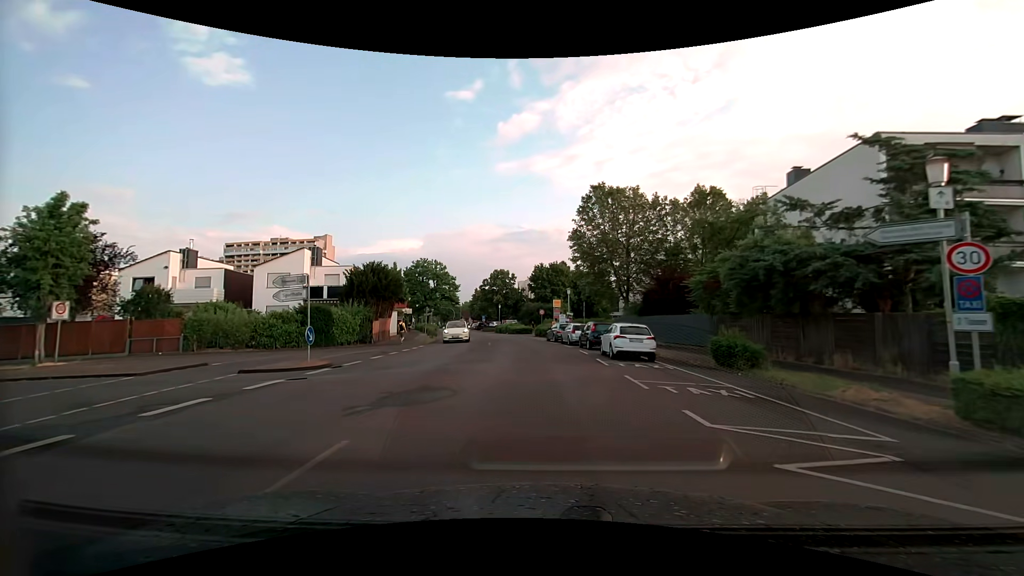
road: tertiary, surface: asphalt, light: Day
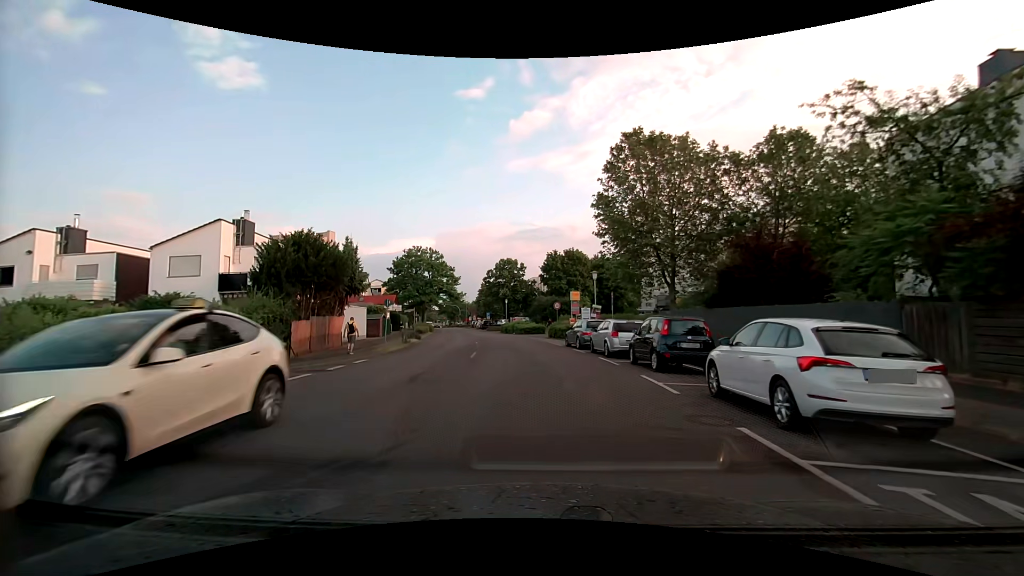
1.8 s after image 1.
(-0.3, +13.5) m; -2°
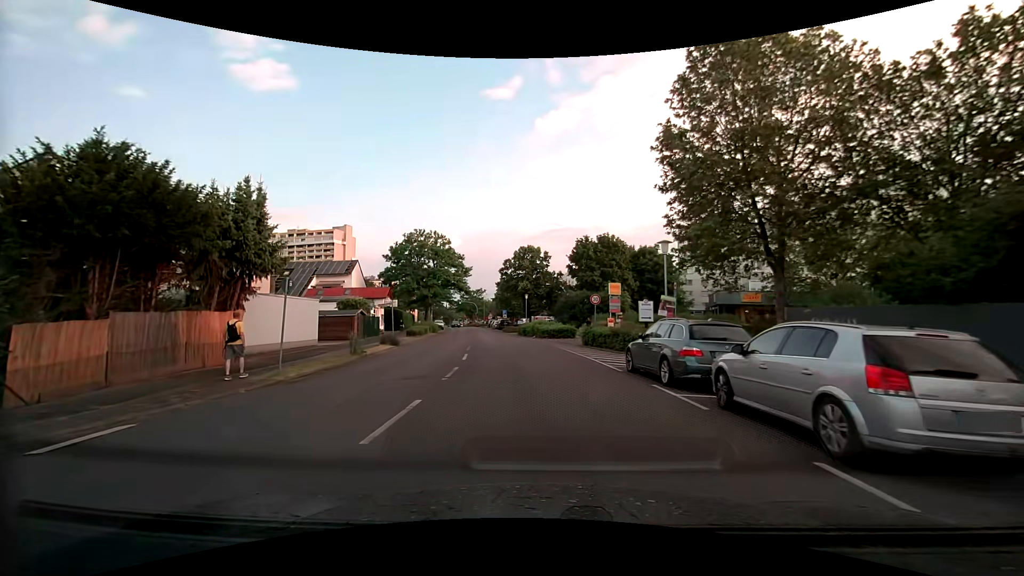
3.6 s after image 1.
(-0.3, +13.4) m; -3°
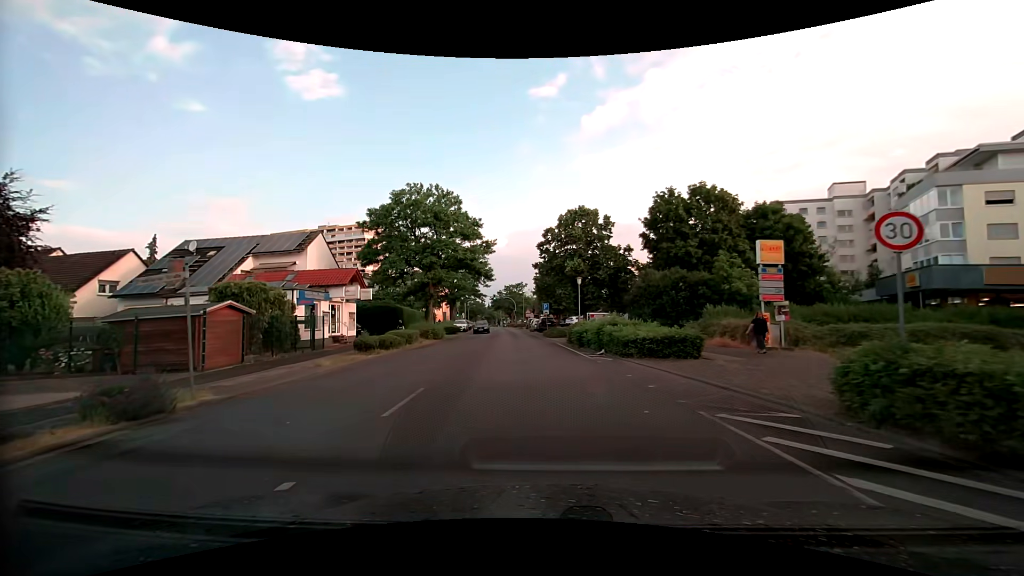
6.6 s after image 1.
(-1.0, +22.3) m; -5°
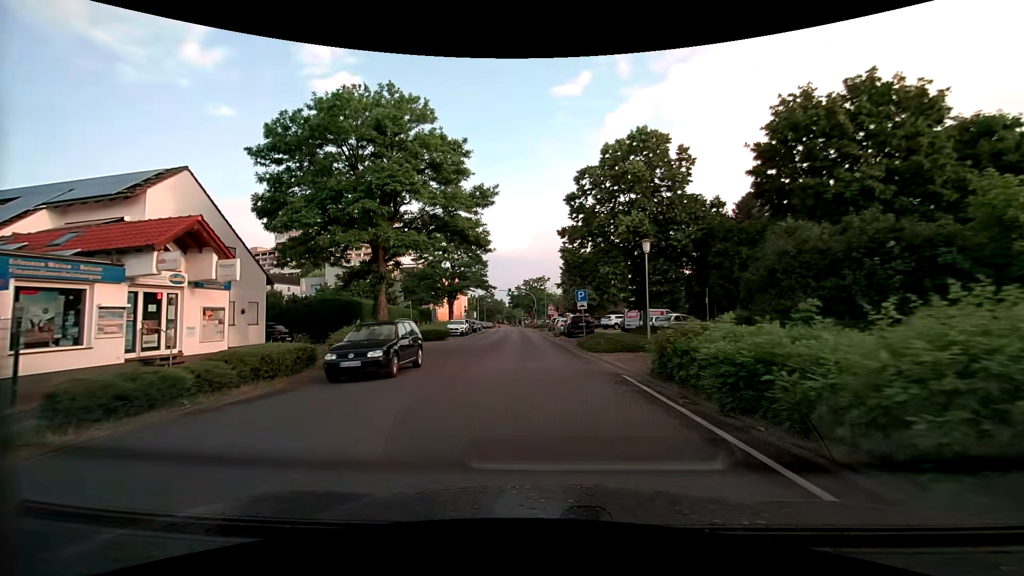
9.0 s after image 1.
(-0.5, +18.2) m; -3°
